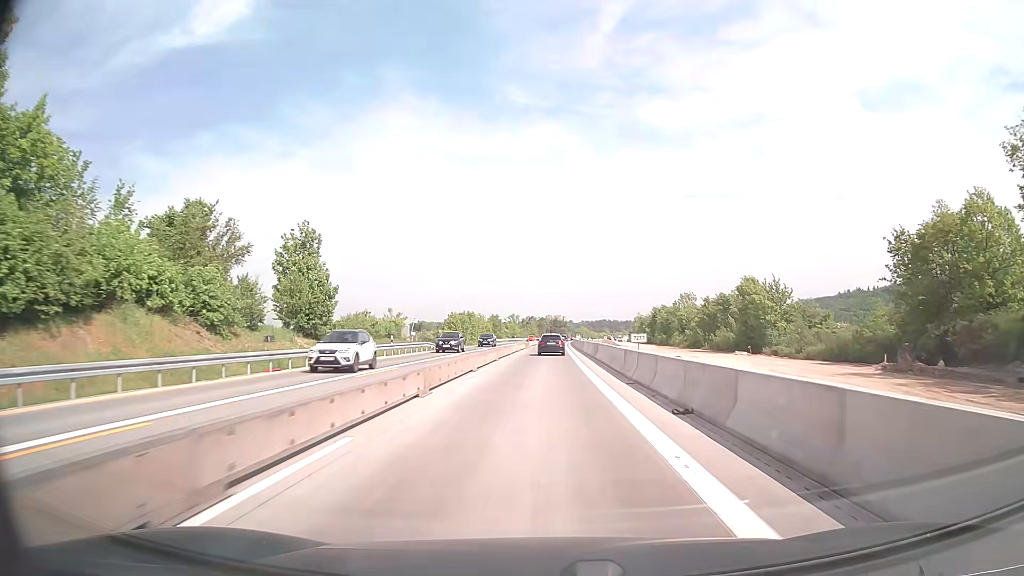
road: motorway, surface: concrete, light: Day
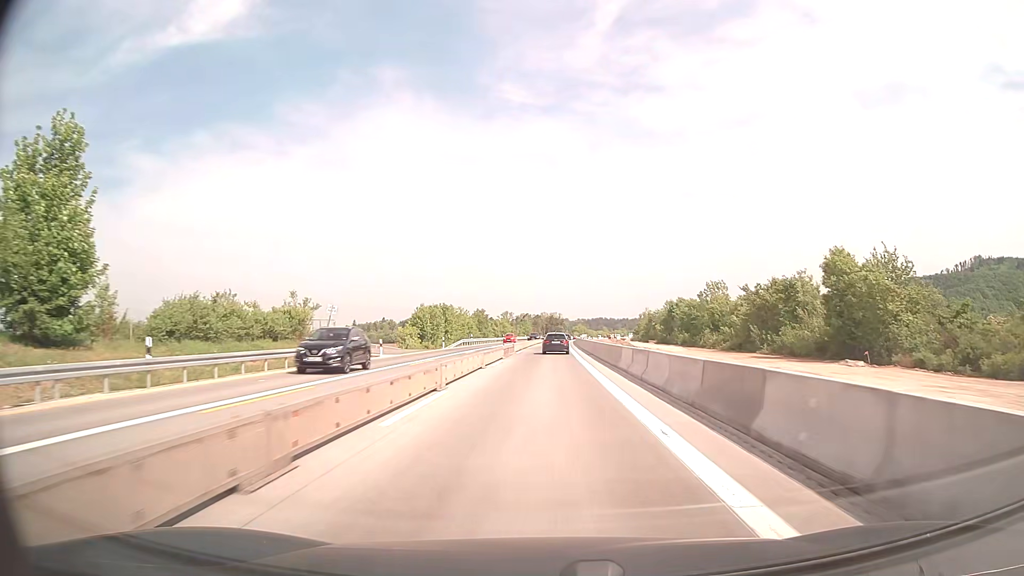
(+0.1, +28.8) m; 0°
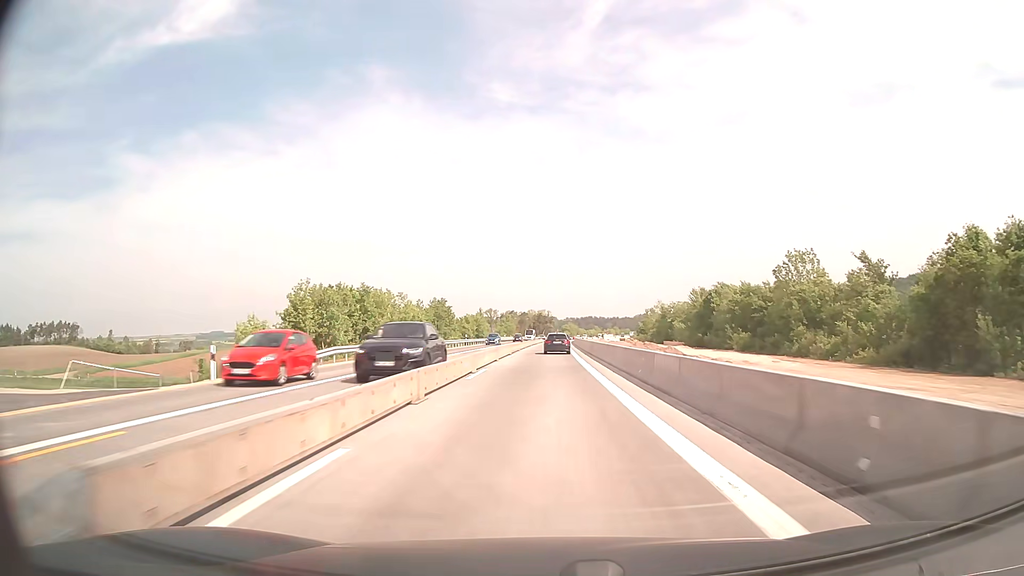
(+0.4, +43.6) m; +1°
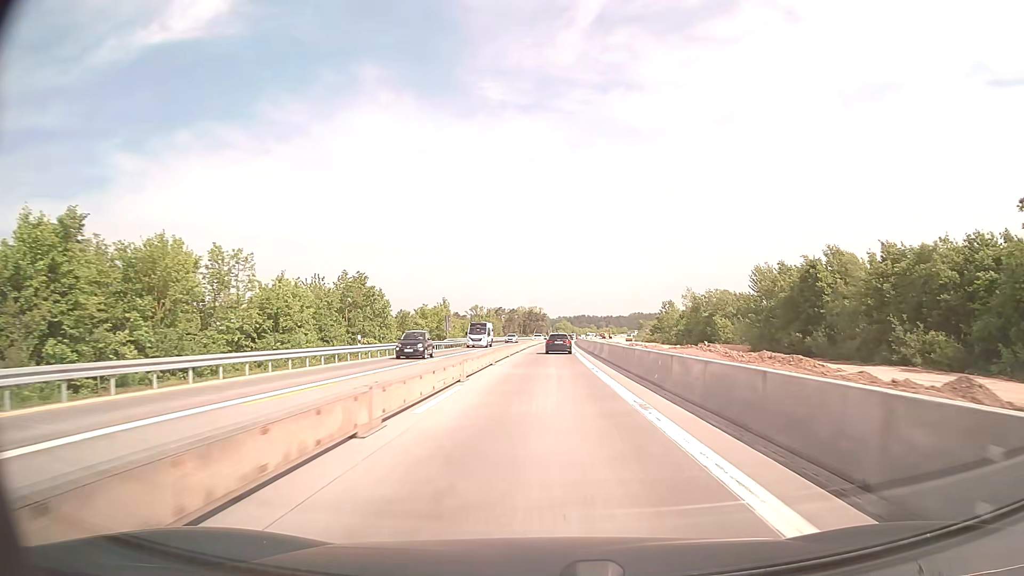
(+0.3, +44.1) m; +1°
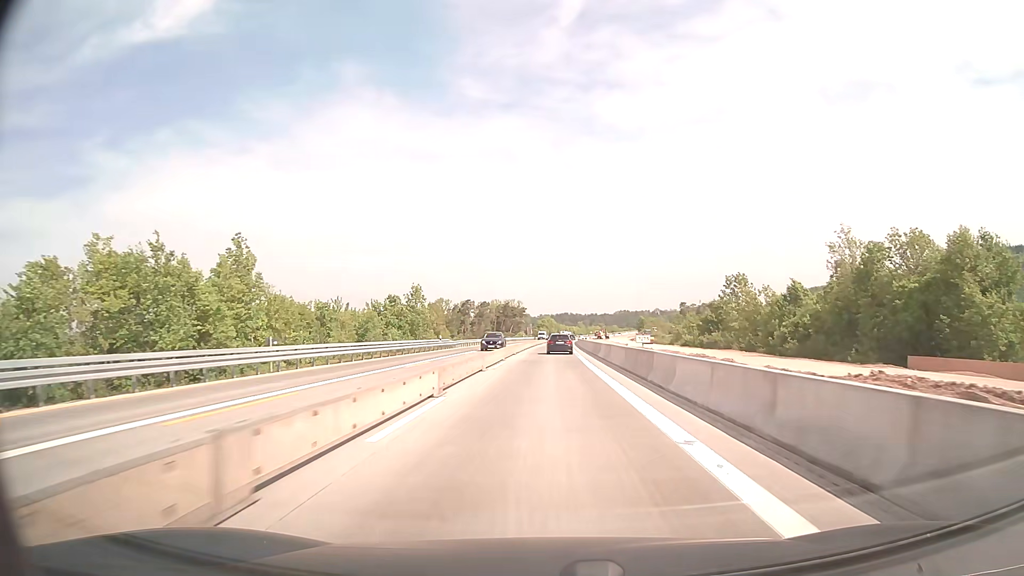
(+1.2, +74.5) m; +2°
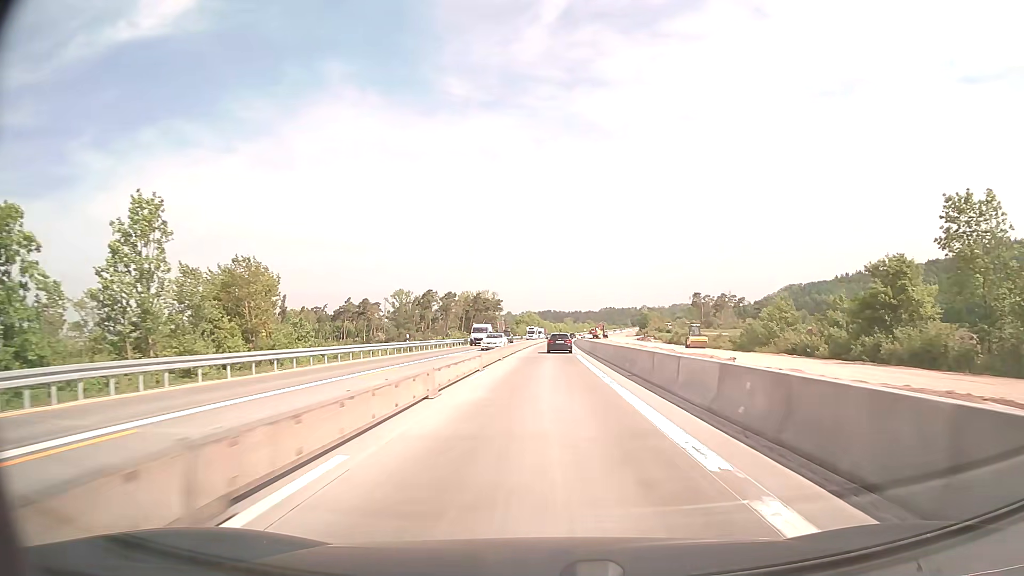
(+0.8, +60.5) m; +2°
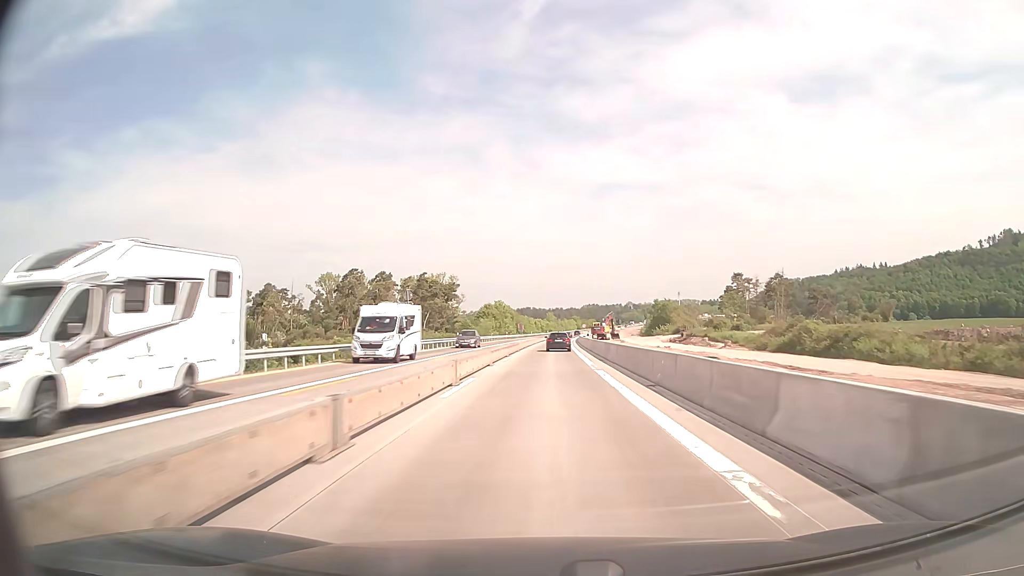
(+1.0, +76.9) m; +2°
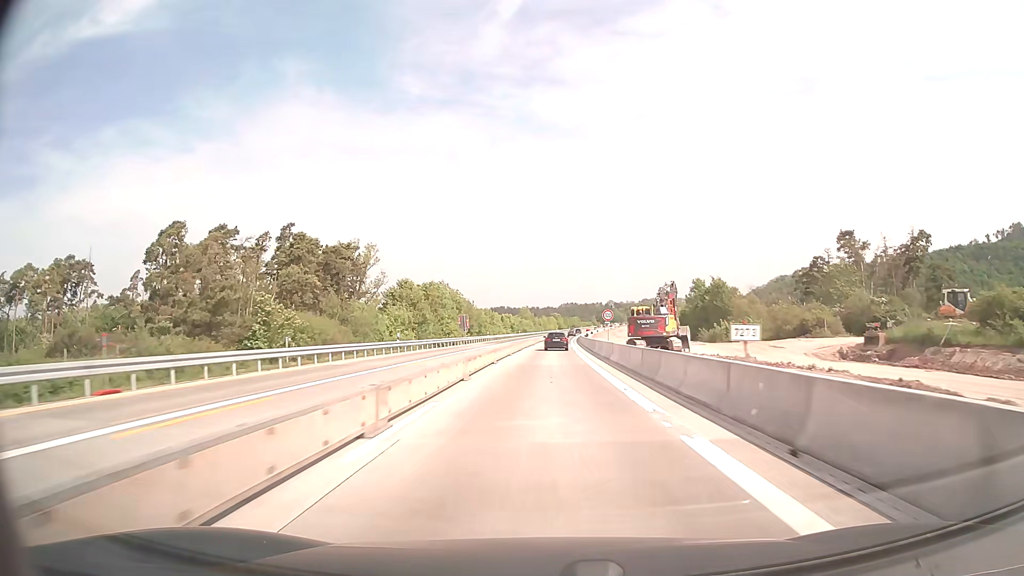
(+1.3, +78.5) m; +2°
(0, +10) (0, +20) (0, +30) (0, +40) (+1, +50) (+1, +60) (+1, +70) (+2, +80) (+2, +90) (+3, +100) m
